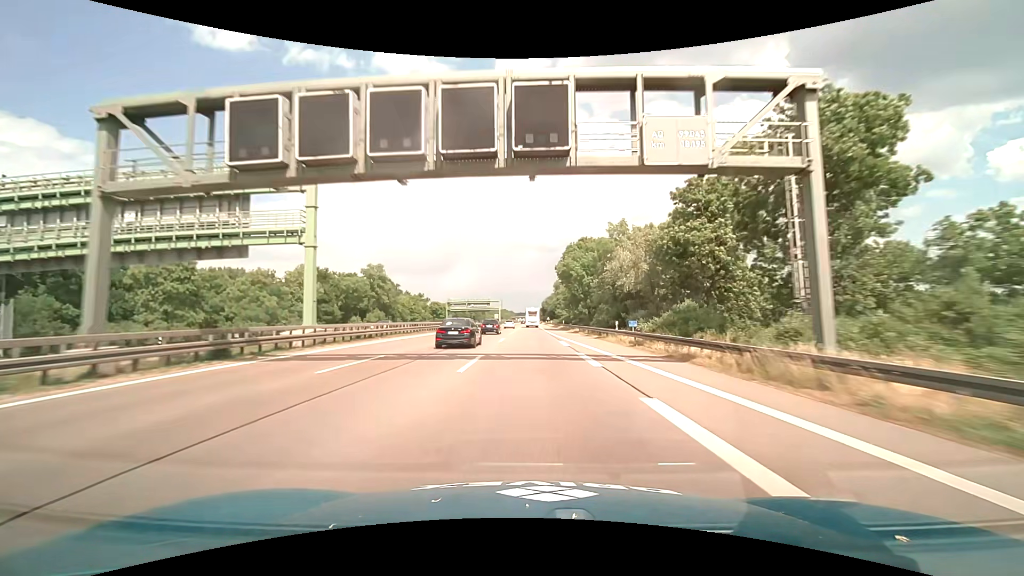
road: motorway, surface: asphalt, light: Day
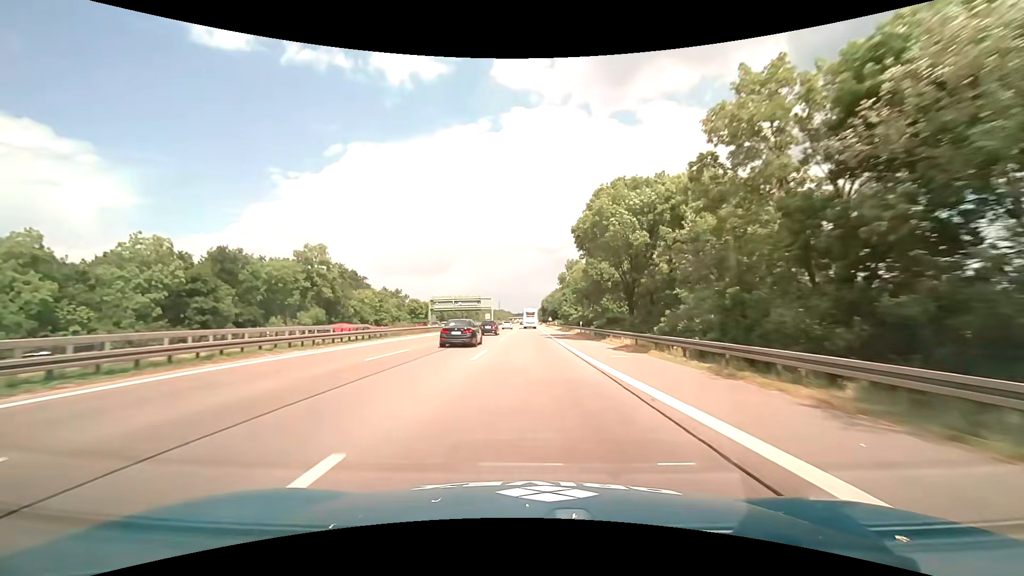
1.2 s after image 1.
(0.0, +31.7) m; 0°
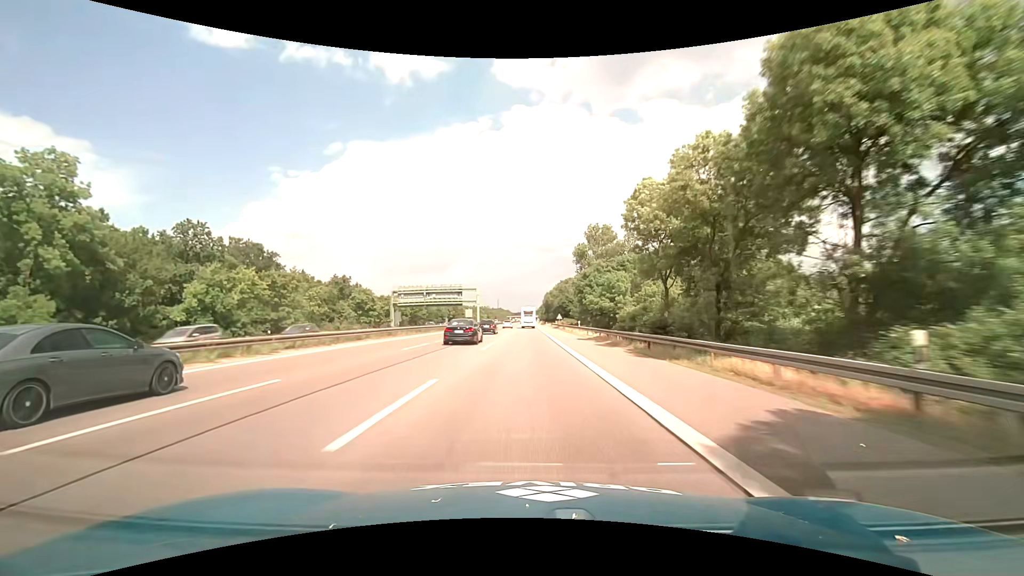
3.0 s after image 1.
(0.0, +47.4) m; 0°
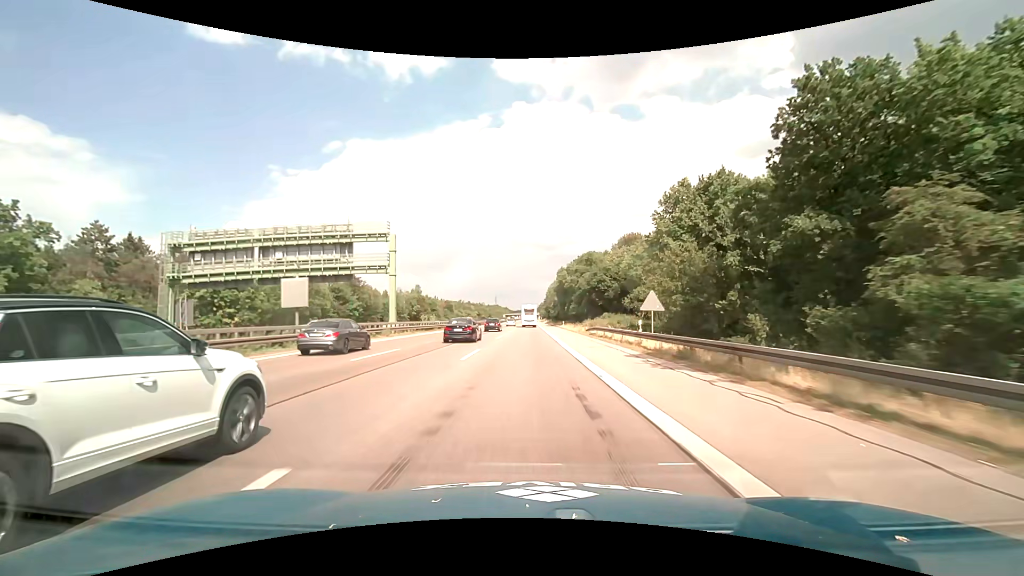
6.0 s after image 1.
(-0.3, +78.2) m; 0°
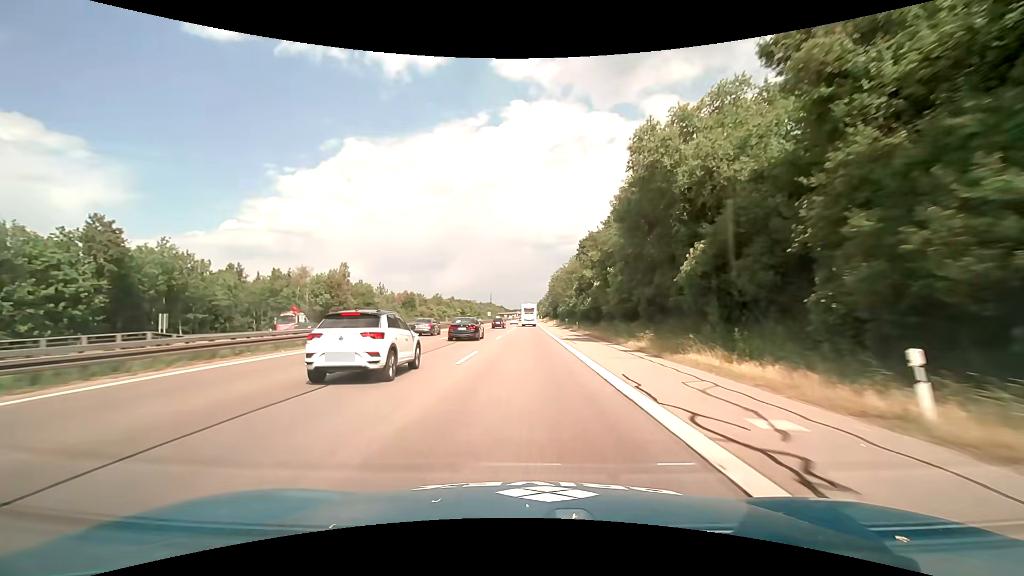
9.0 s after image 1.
(0.0, +73.1) m; 0°
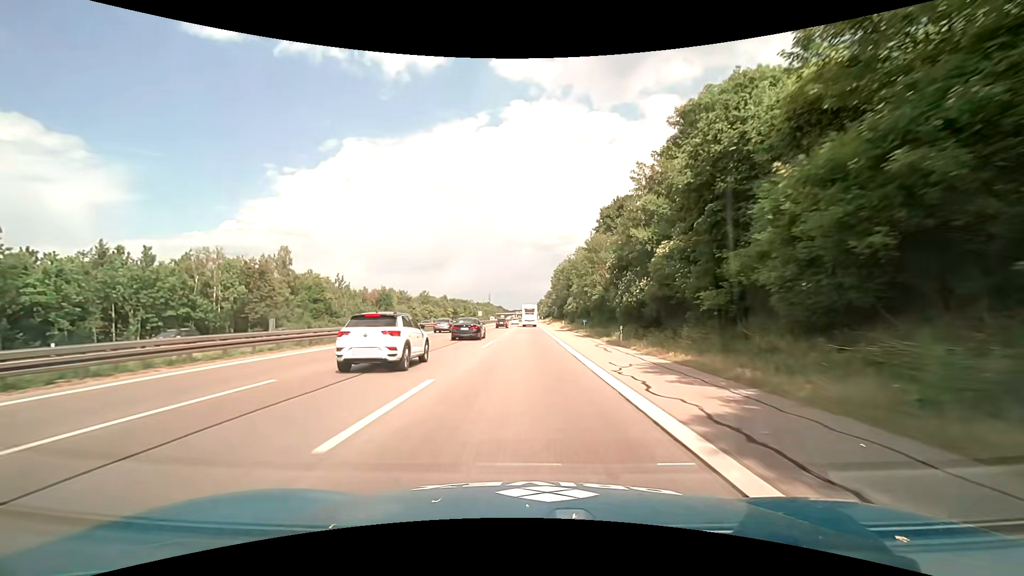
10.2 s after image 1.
(0.0, +27.4) m; 0°
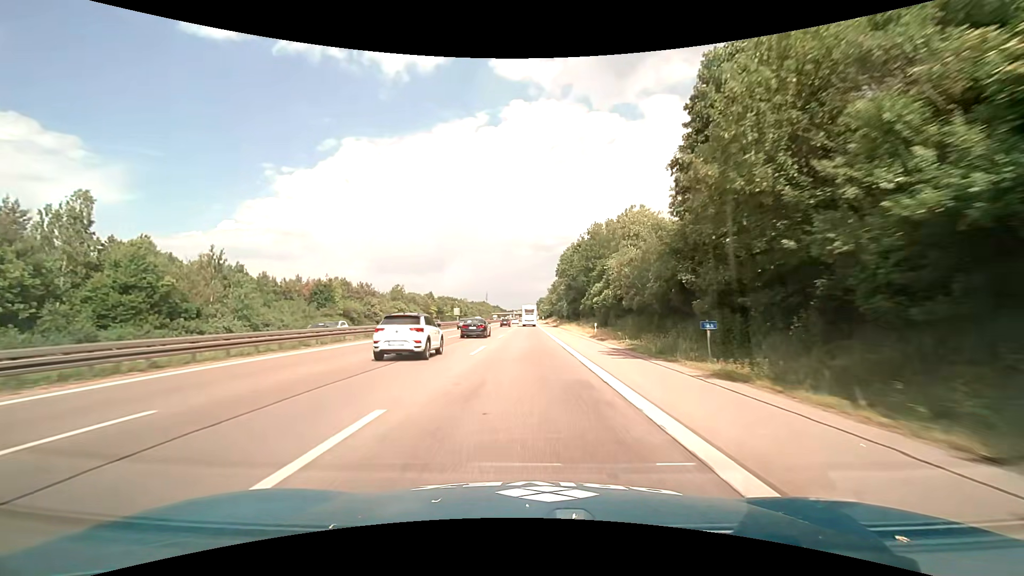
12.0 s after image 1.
(+0.2, +39.7) m; +1°
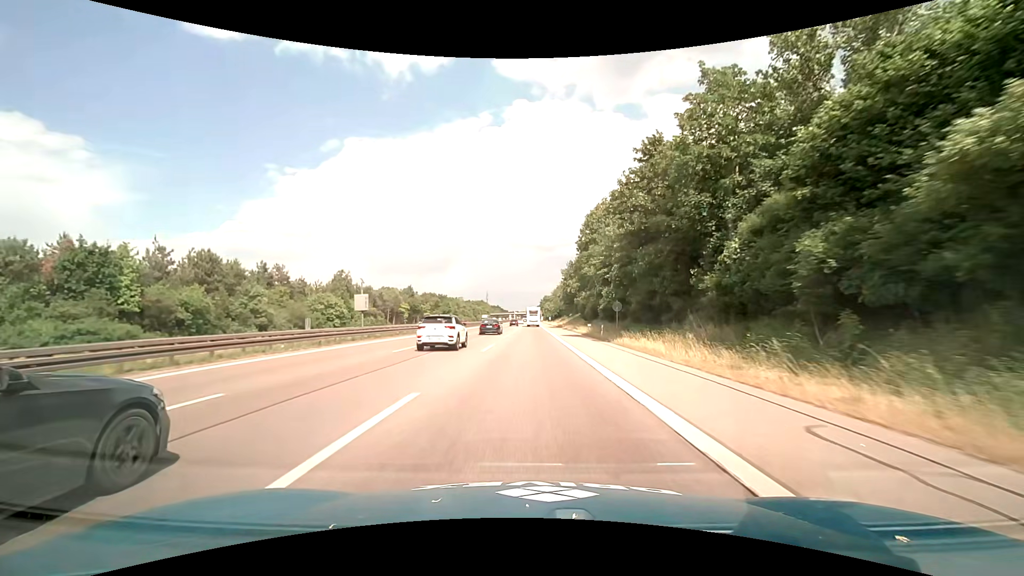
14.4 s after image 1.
(-0.3, +51.4) m; 0°
(0, +10) (0, +20) (0, +30) (0, +40) (0, +50) (0, +60) (0, +70) (0, +80) (0, +90) (0, +100) m
